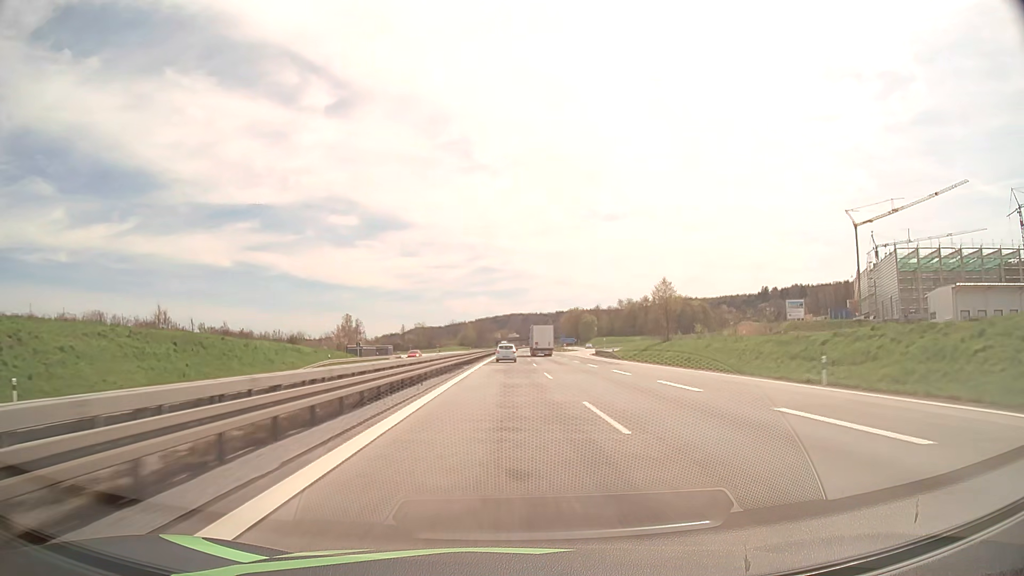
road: motorway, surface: asphalt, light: Day
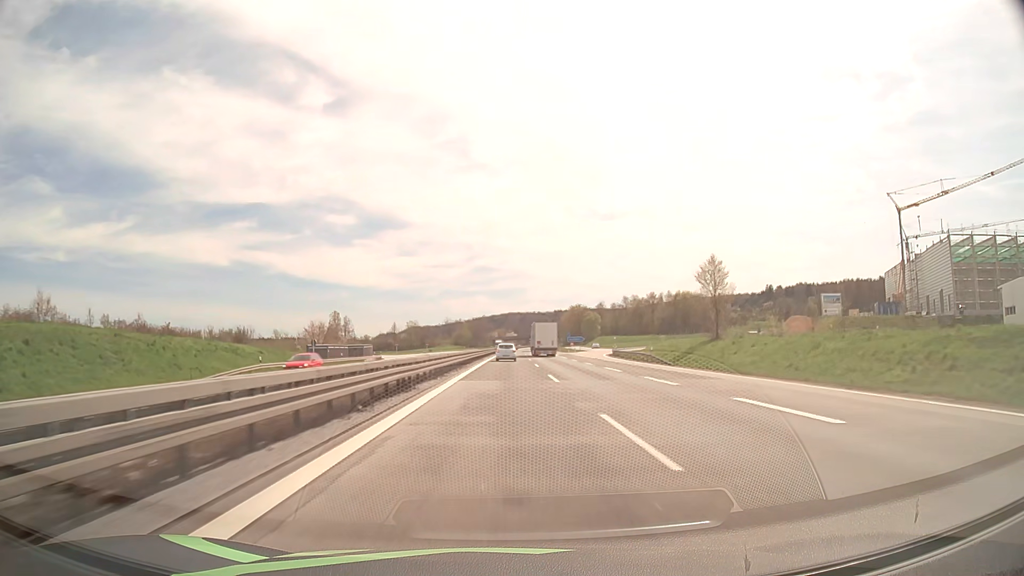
(0.0, +21.1) m; 0°
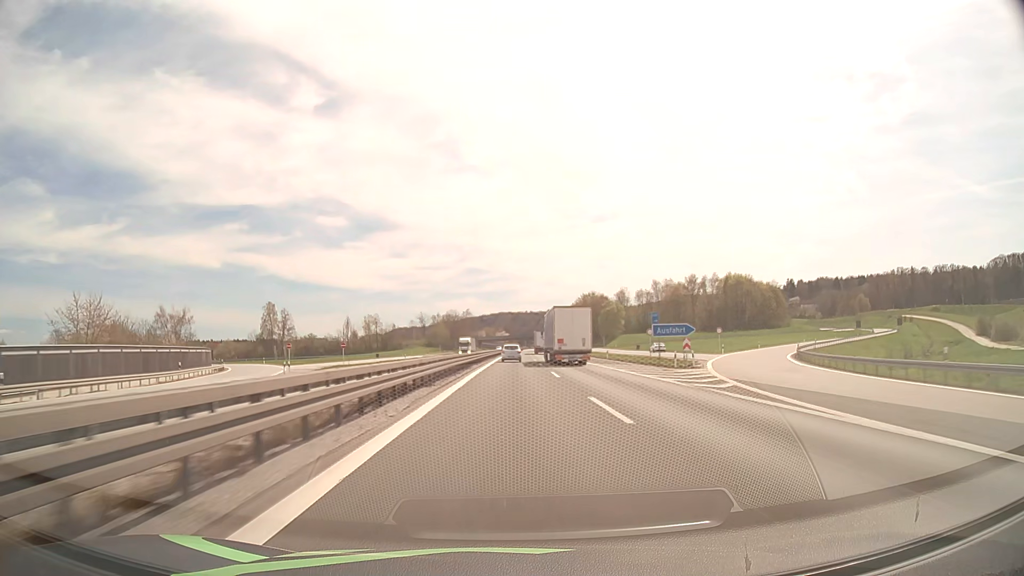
(+0.6, +85.0) m; +1°
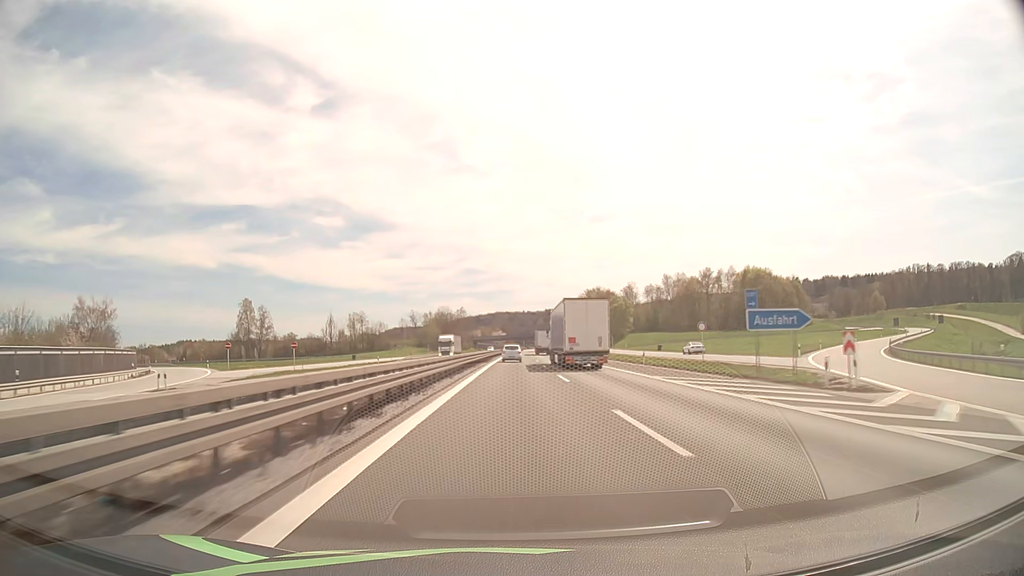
(0.0, +21.4) m; 0°
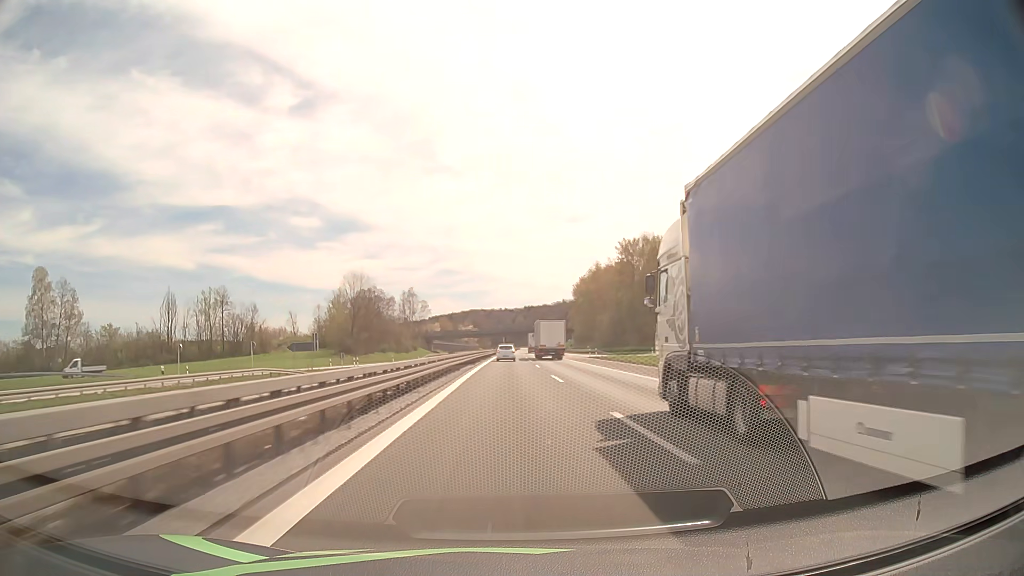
(+1.8, +107.9) m; +2°
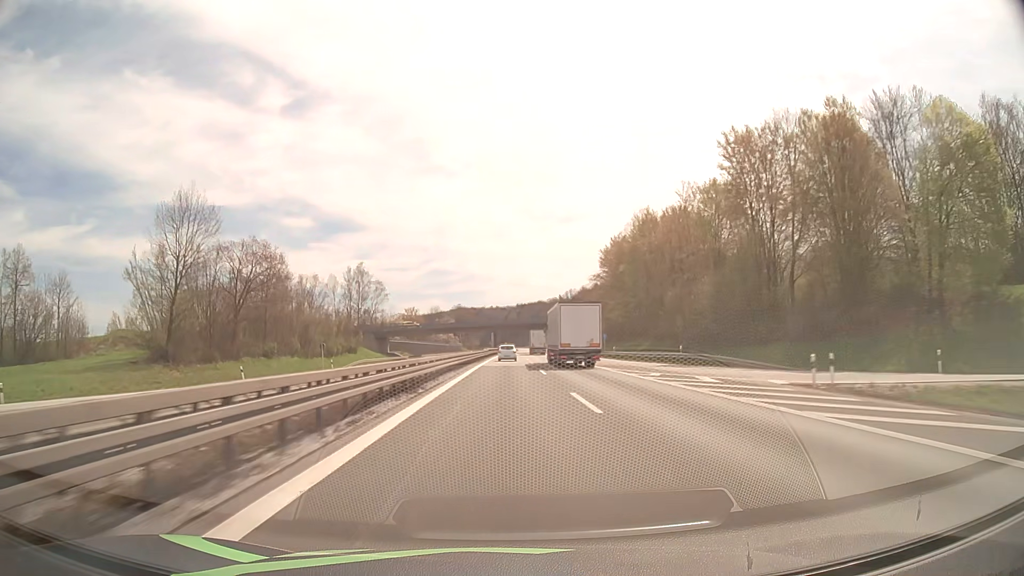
(+0.3, +65.5) m; +1°
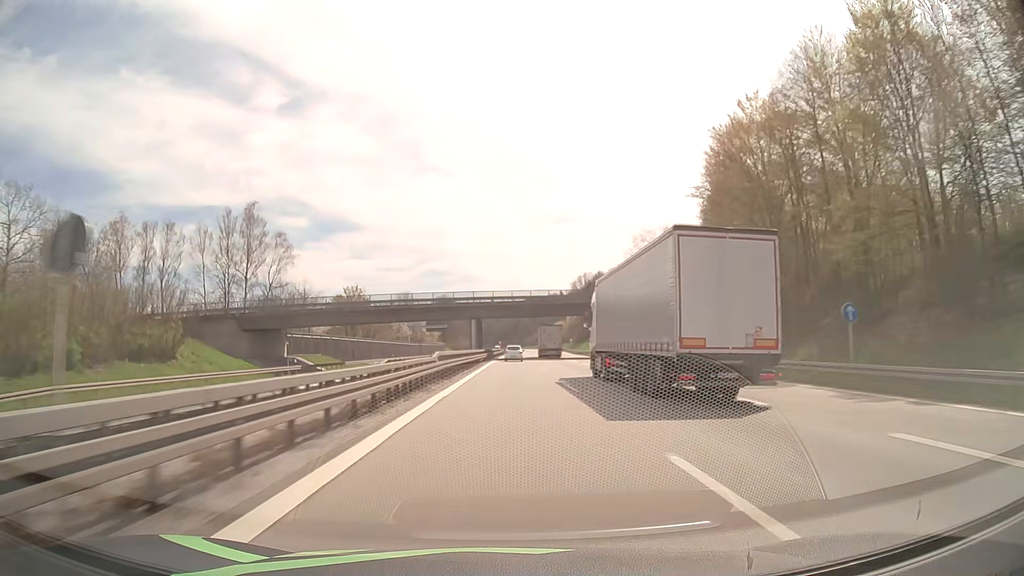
(+0.2, +66.2) m; 0°
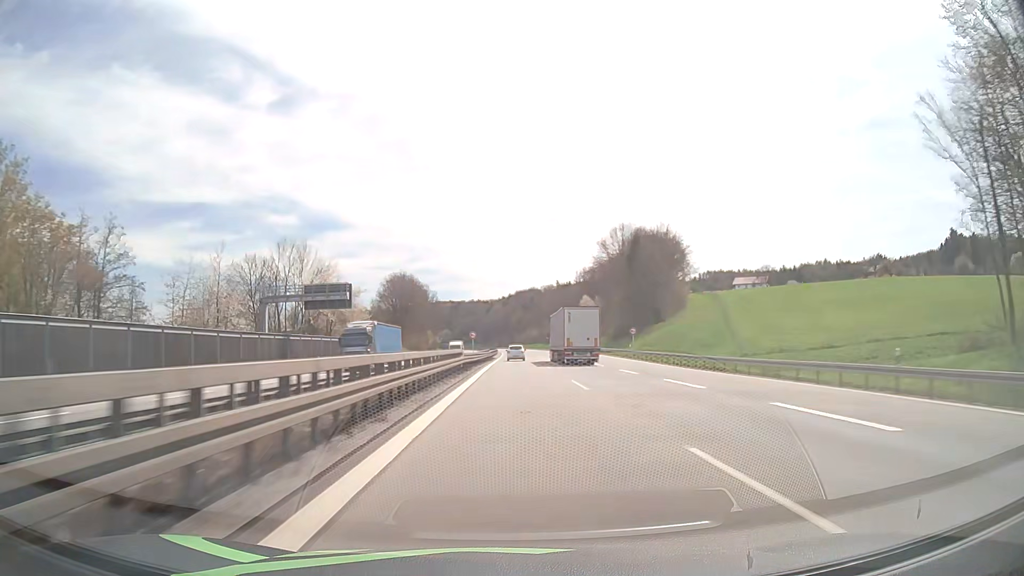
(+0.7, +89.3) m; +1°
(0, +10) (0, +20) (0, +30) (0, +40) (0, +50) (+1, +60) (+1, +70) (+1, +80) (+1, +90) (+1, +100) m
